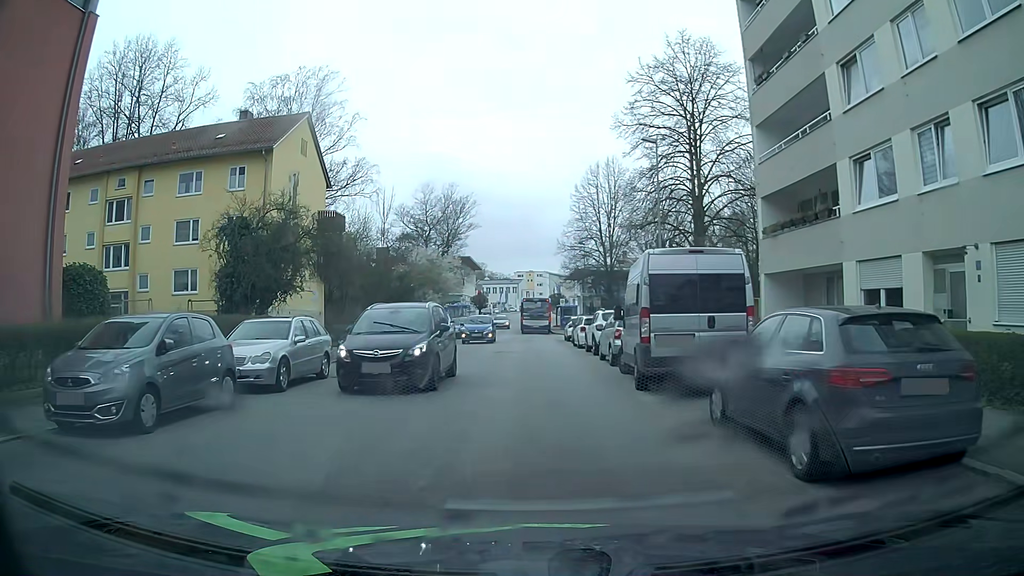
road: tertiary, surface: asphalt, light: Day
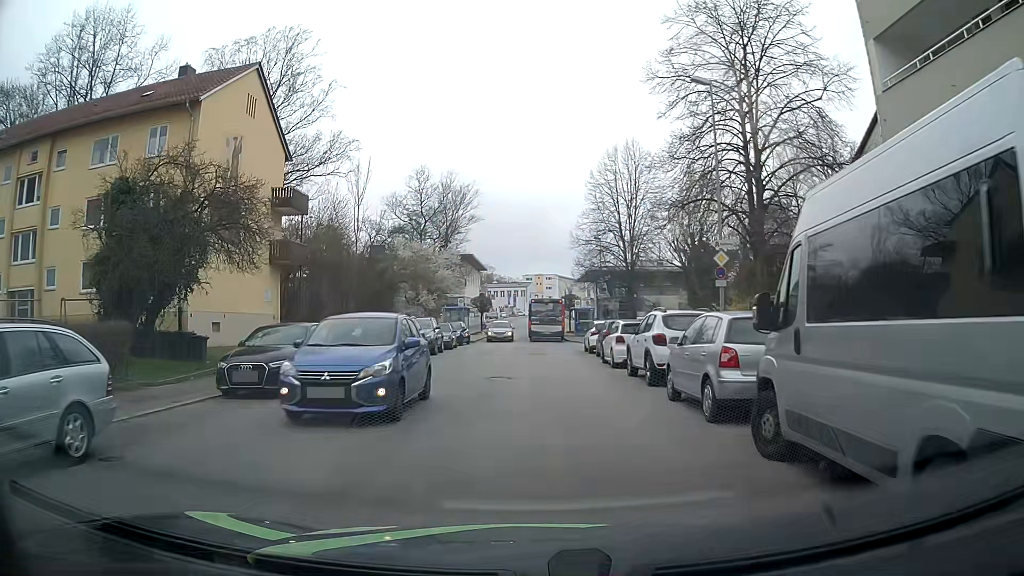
(+0.1, +9.2) m; +1°
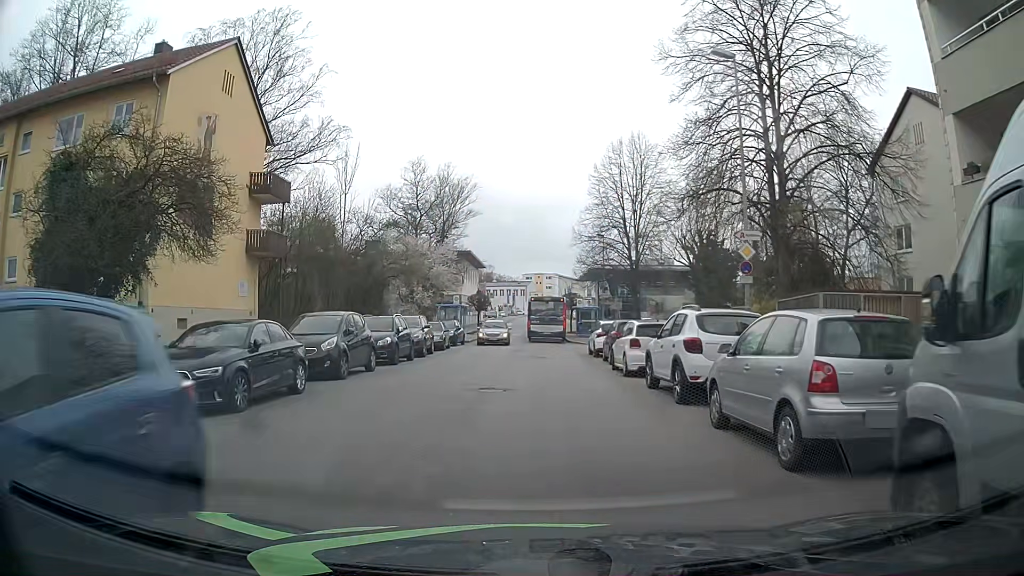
(-0.1, +2.9) m; -1°
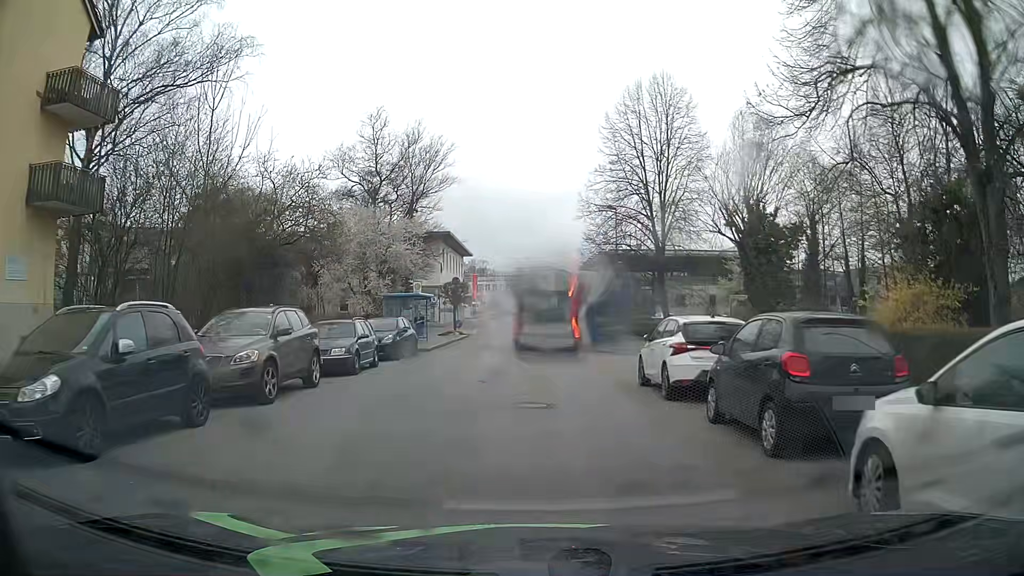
(+0.1, +15.1) m; 0°
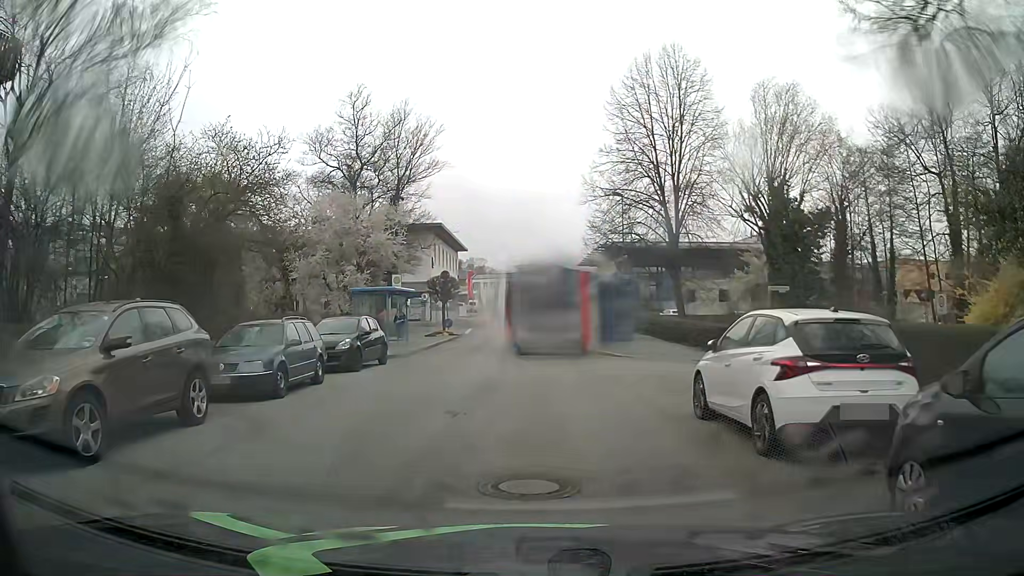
(0.0, +5.0) m; +1°
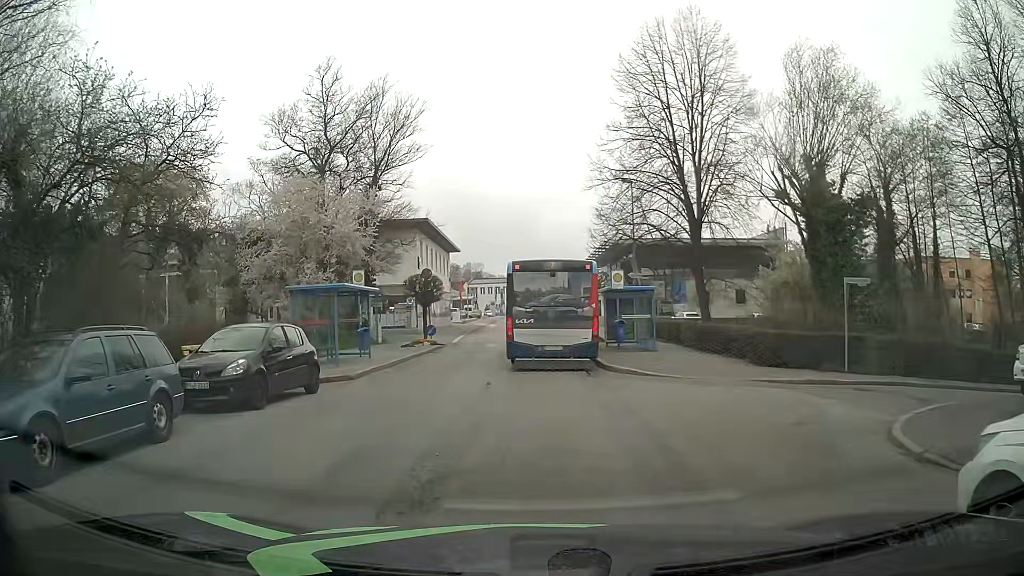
(-0.1, +6.4) m; -1°
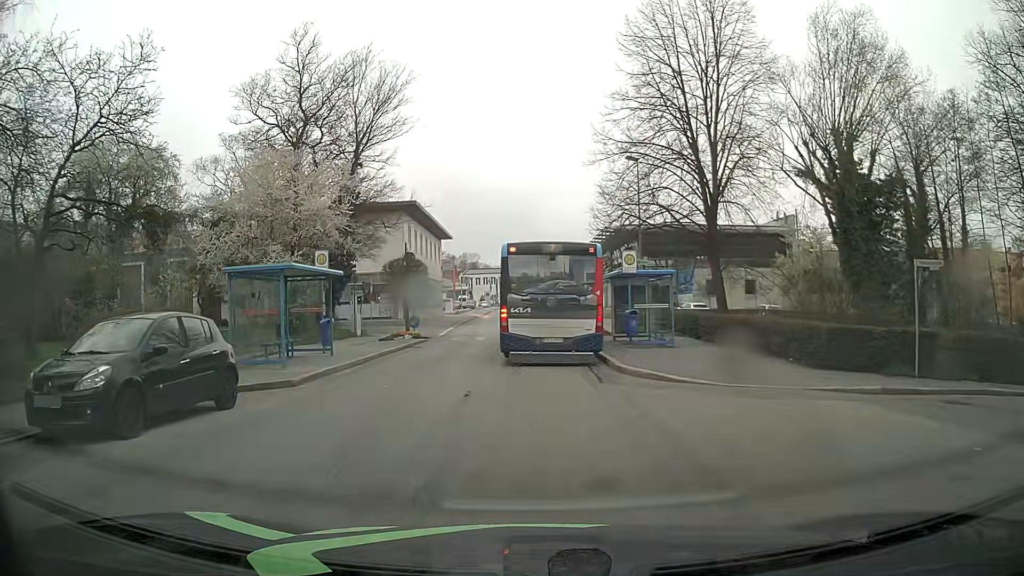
(0.0, +3.9) m; +2°
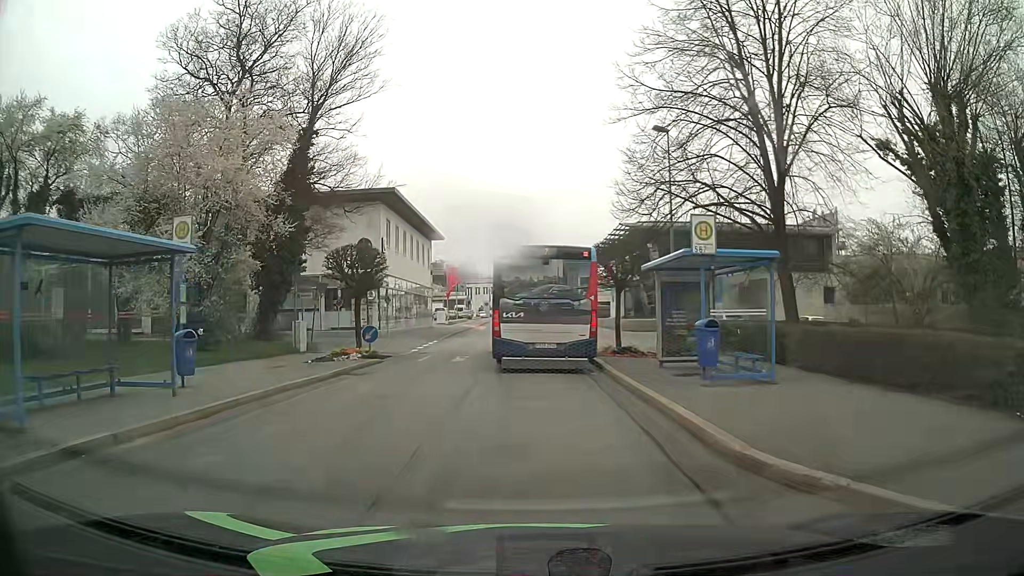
(-0.2, +9.1) m; -1°
